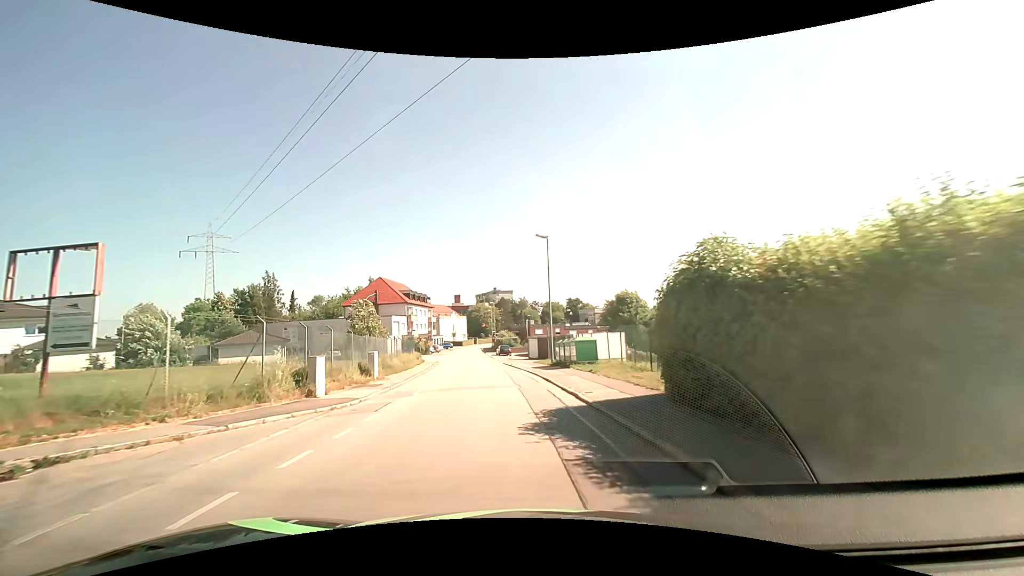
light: Day
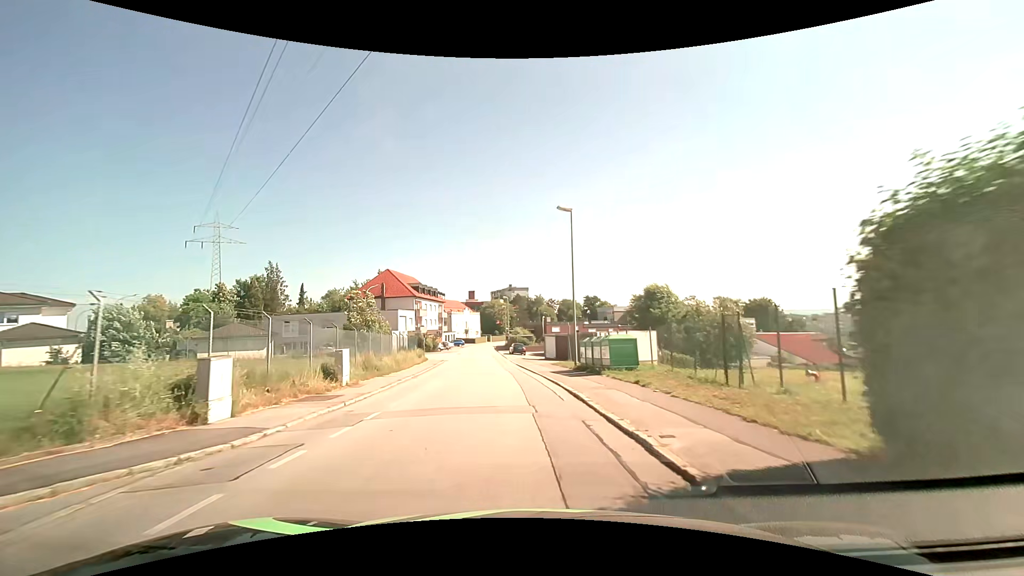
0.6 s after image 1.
(-0.1, +6.2) m; -1°
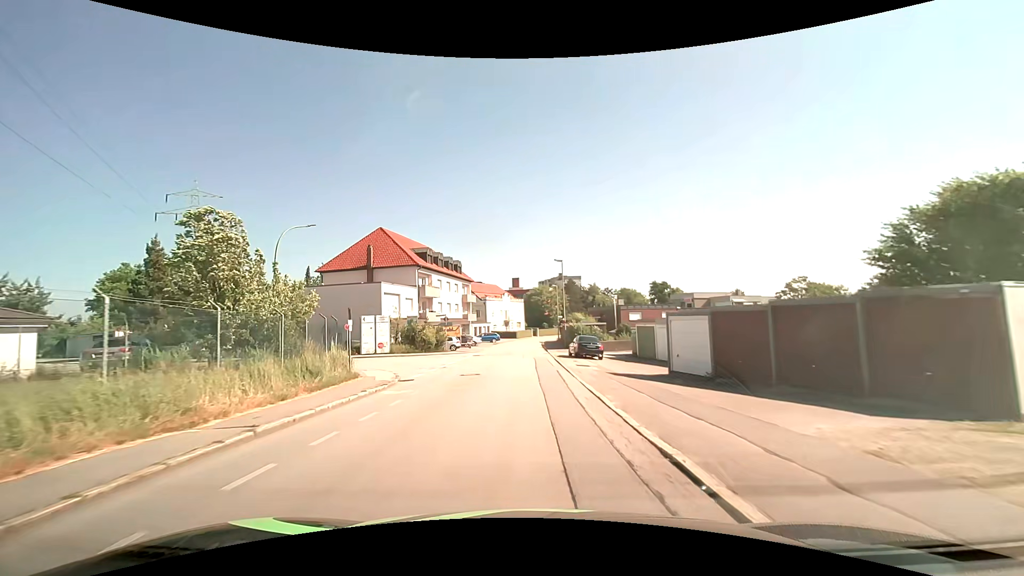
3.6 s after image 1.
(-1.9, +31.2) m; -5°
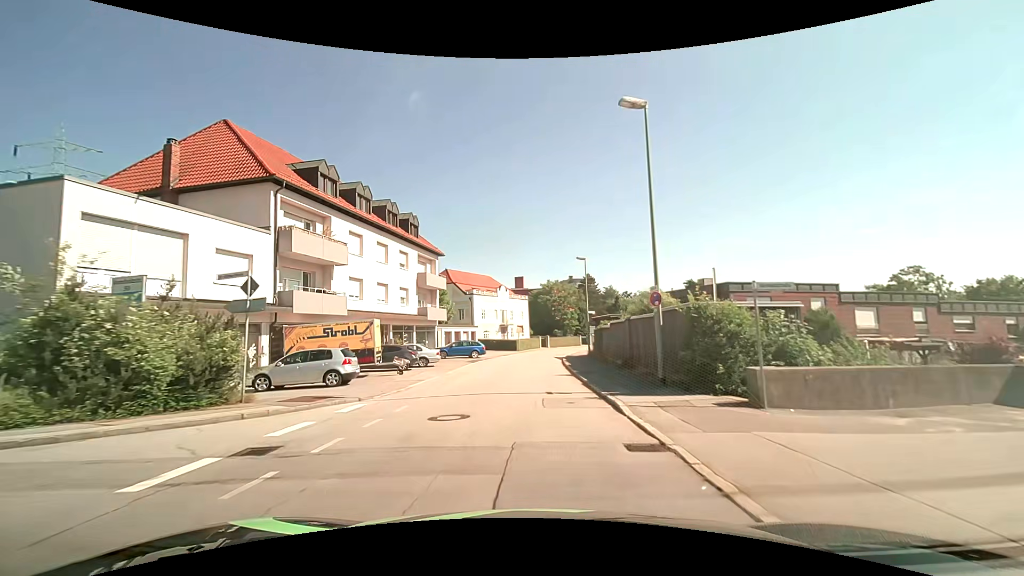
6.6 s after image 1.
(-0.4, +32.1) m; -1°
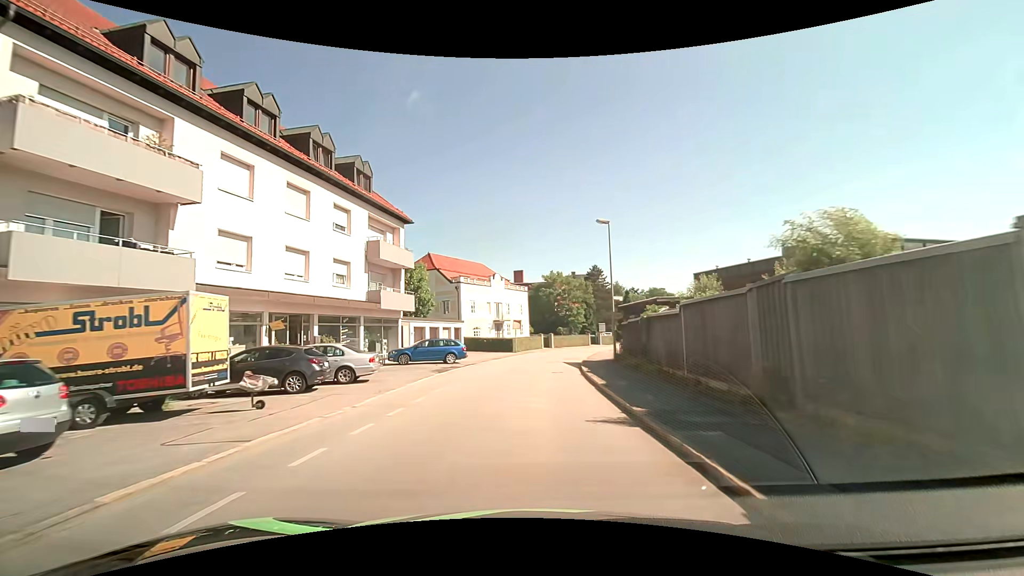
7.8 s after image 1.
(0.0, +12.7) m; 0°
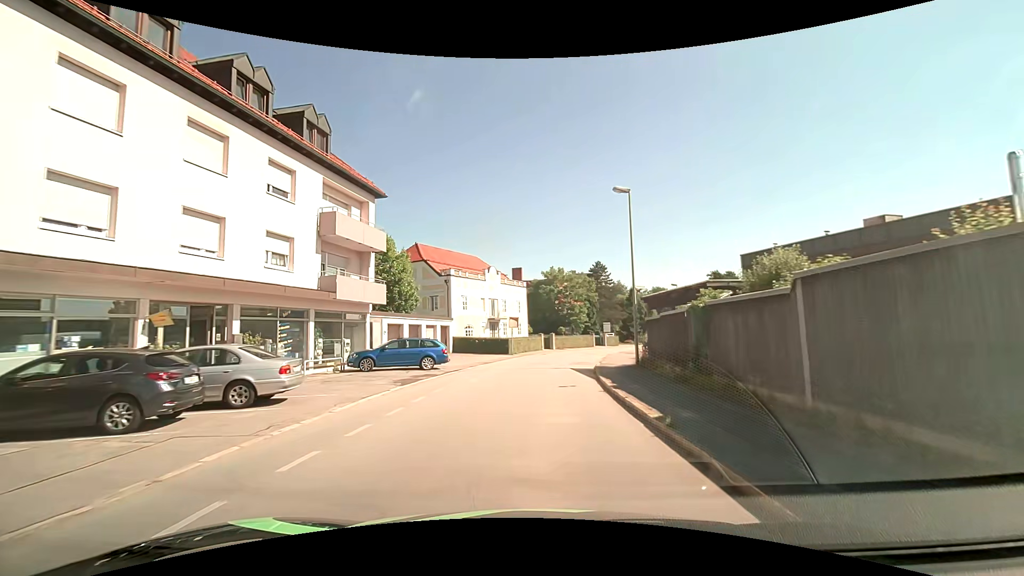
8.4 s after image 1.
(0.0, +6.3) m; +1°
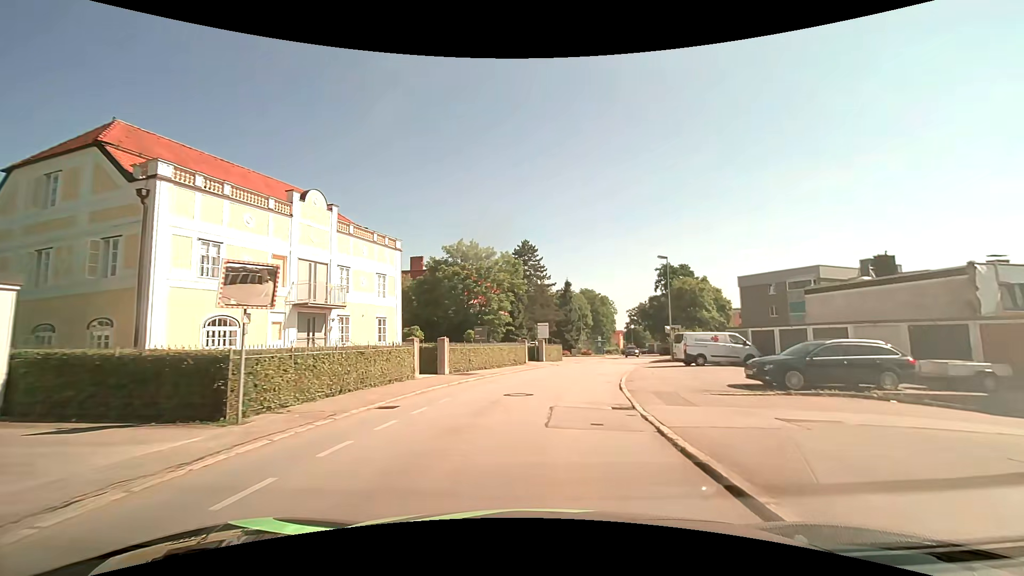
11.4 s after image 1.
(+1.9, +30.4) m; +9°
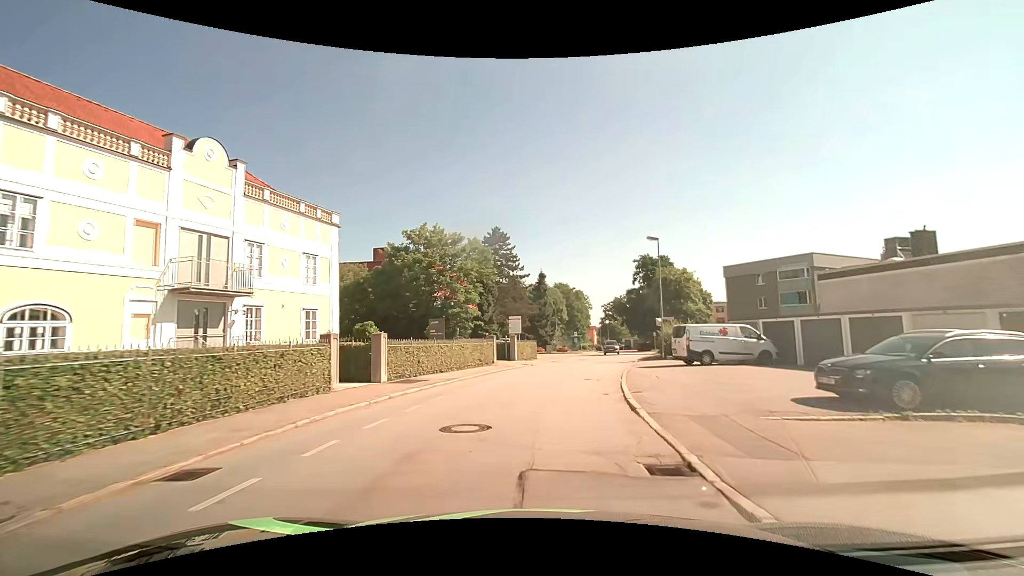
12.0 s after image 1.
(+0.2, +5.9) m; +4°
(0, +10) (+2, +20) (+4, +30) (+6, +39) (+9, +49) (+12, +59) (+13, +68) (+14, +78) (+15, +88) (+15, +98) m
